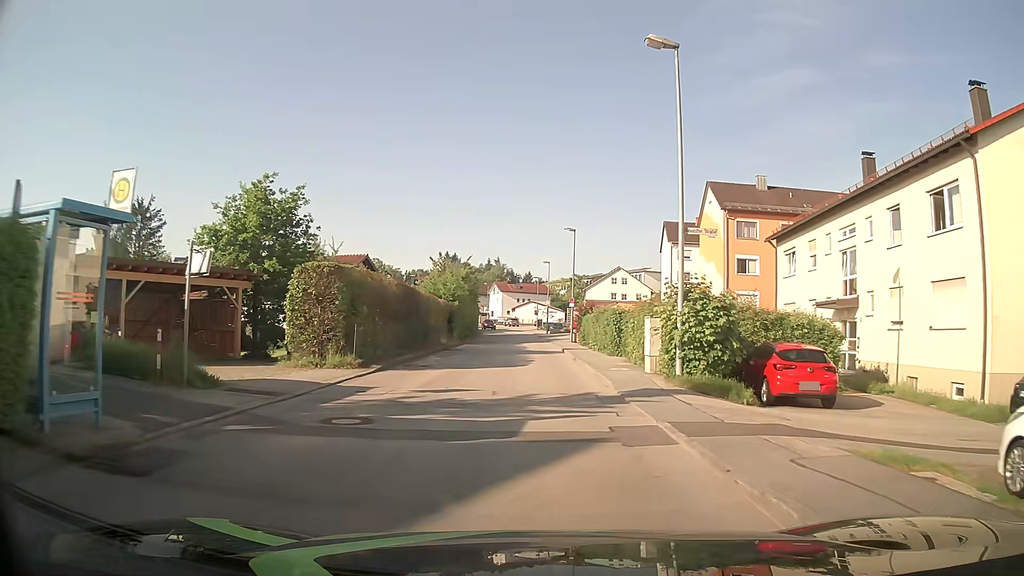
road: unclassified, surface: asphalt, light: Day
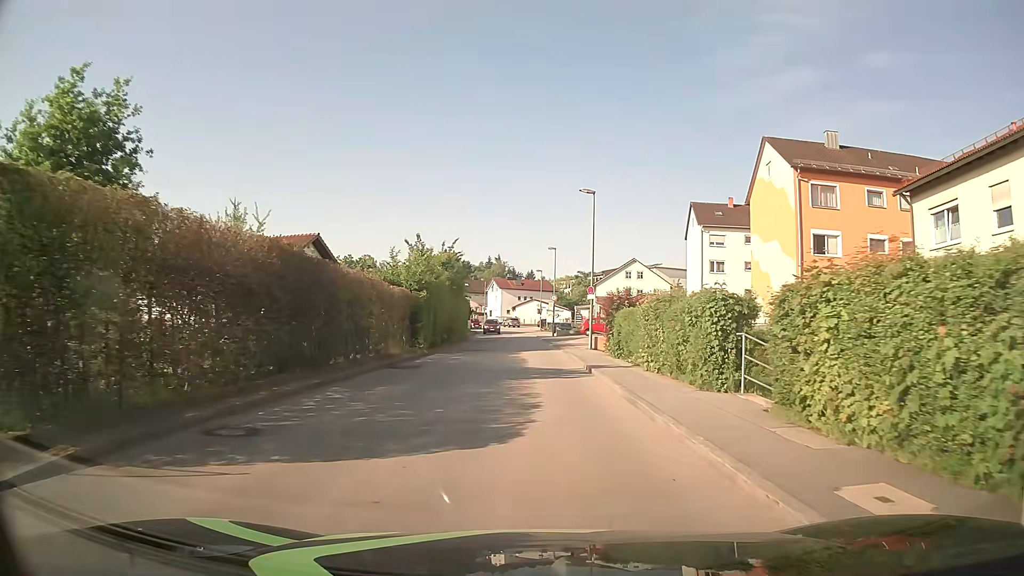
(0.0, +14.3) m; 0°
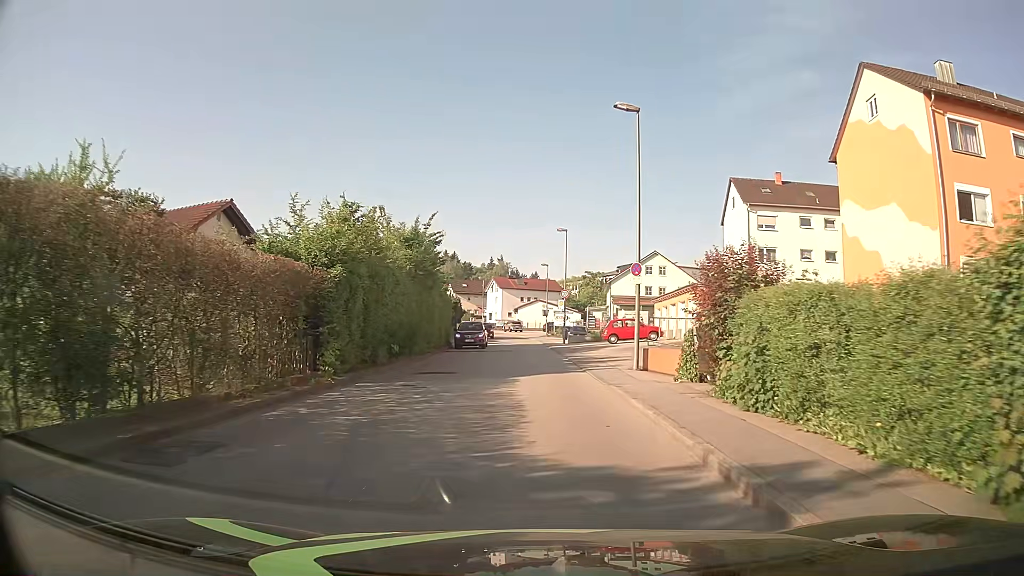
(-0.2, +14.3) m; -1°
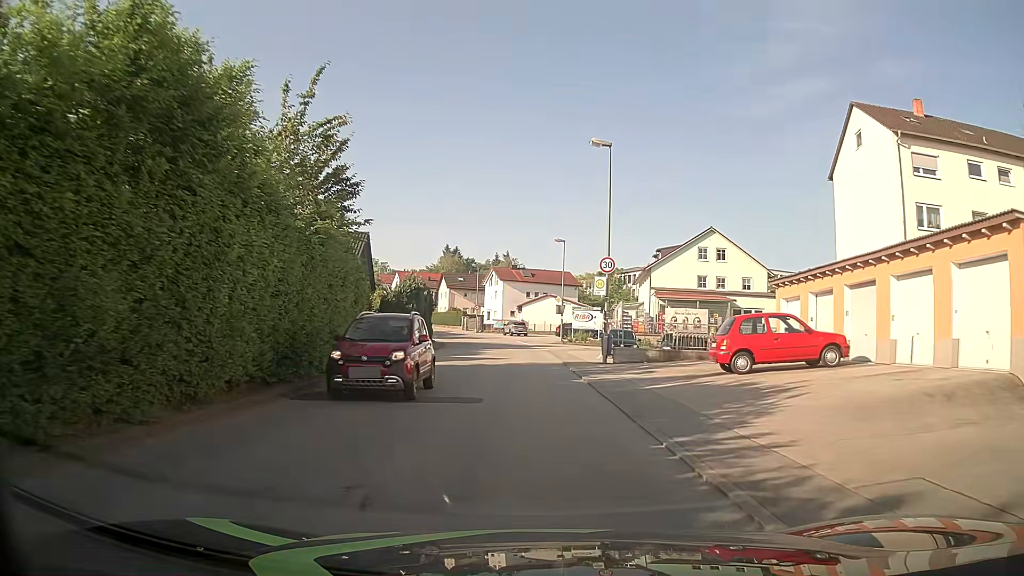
(-0.1, +23.9) m; -1°
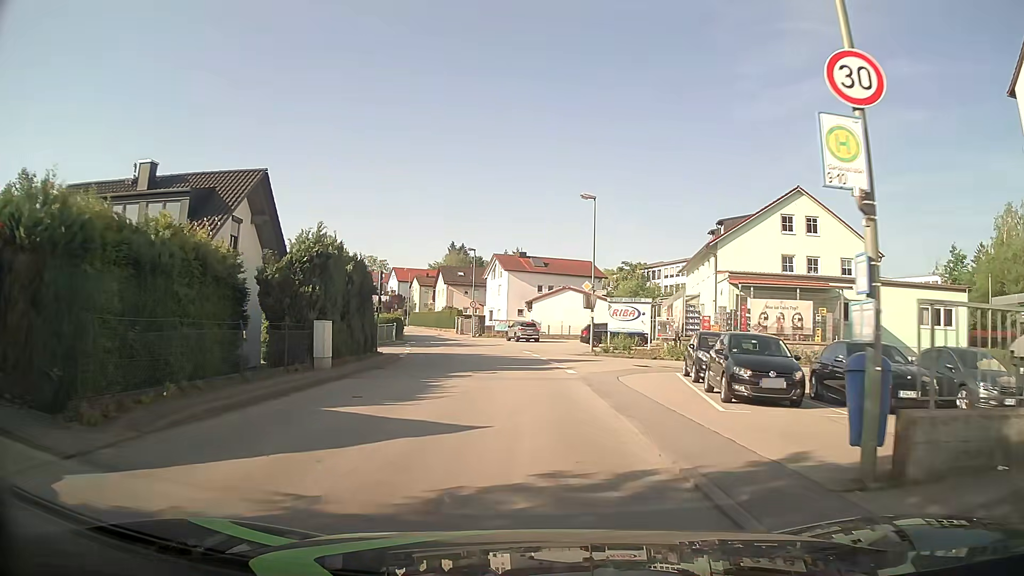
(-0.1, +19.1) m; -1°
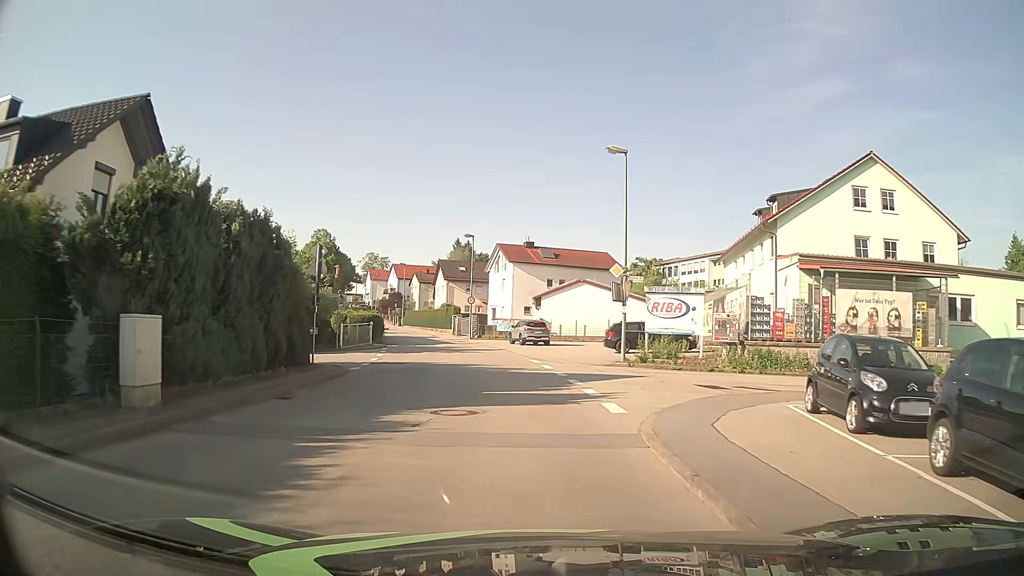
(-0.1, +9.5) m; -1°
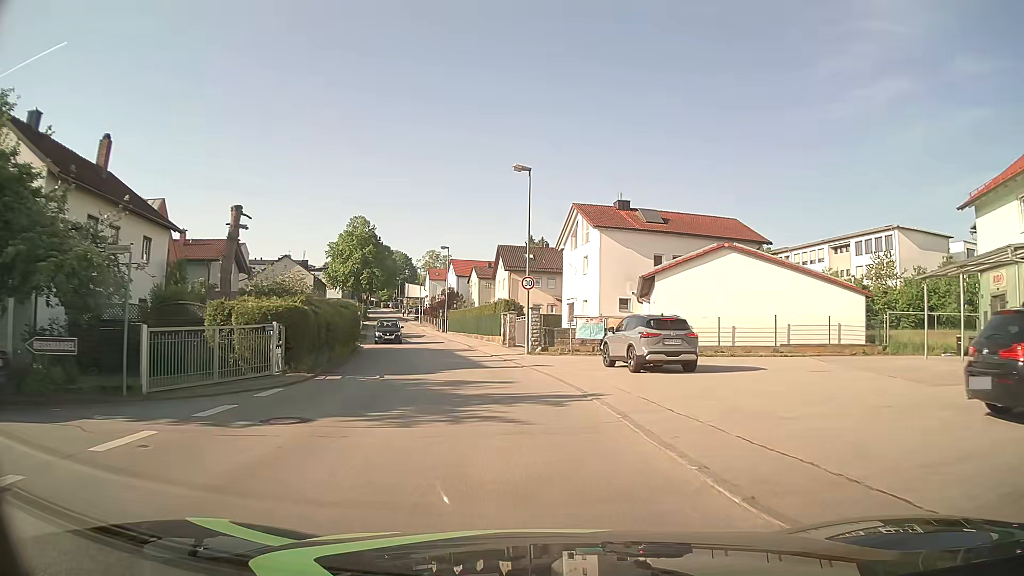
(-1.1, +23.9) m; -7°
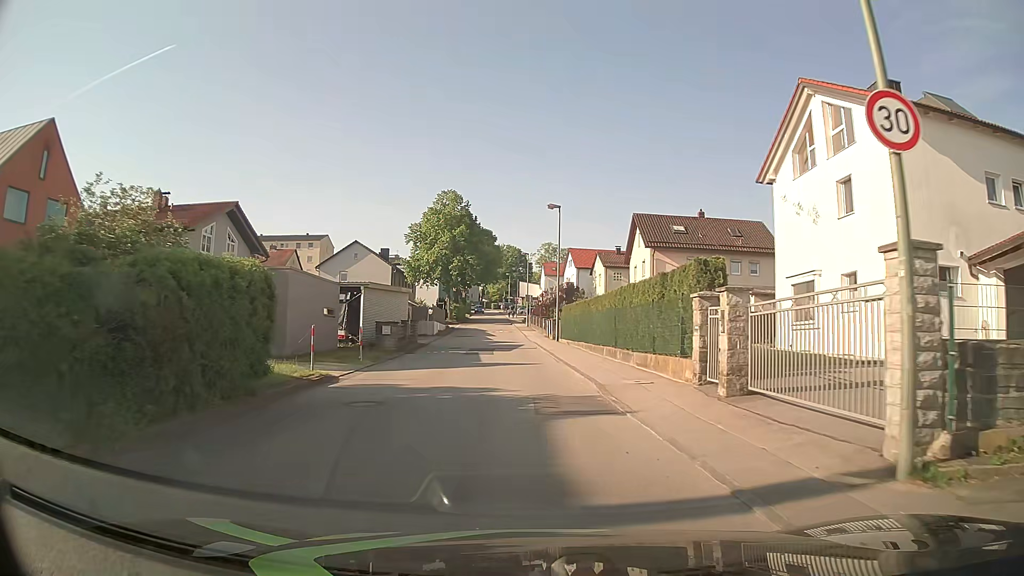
(-2.1, +23.6) m; -10°
(0, +10) (-1, +20) (-1, +30) (-2, +40) (-2, +50) (-3, +60) (-4, +70) (-4, +80) (-5, +90) (-6, +100) m
